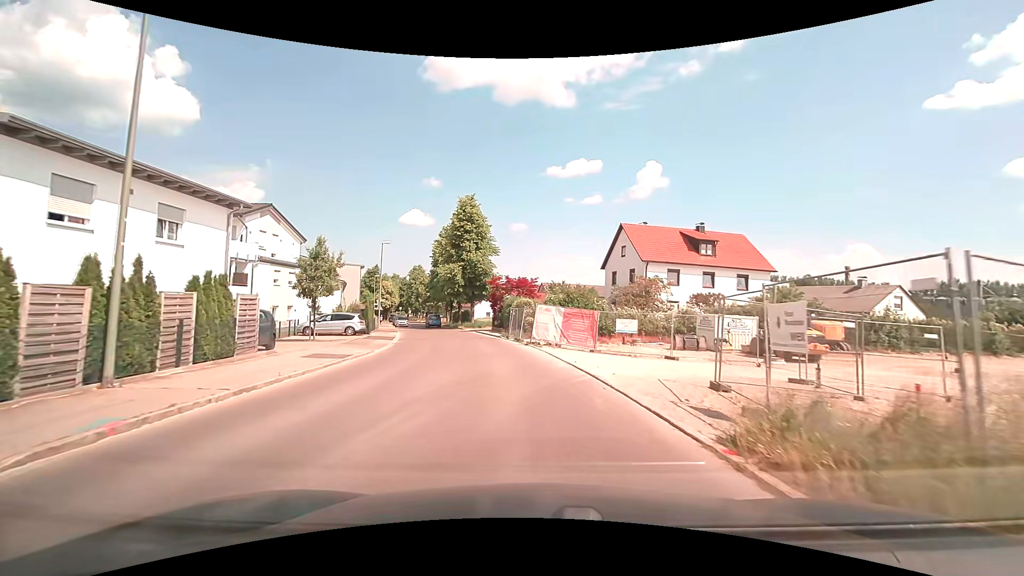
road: unclassified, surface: asphalt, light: Day
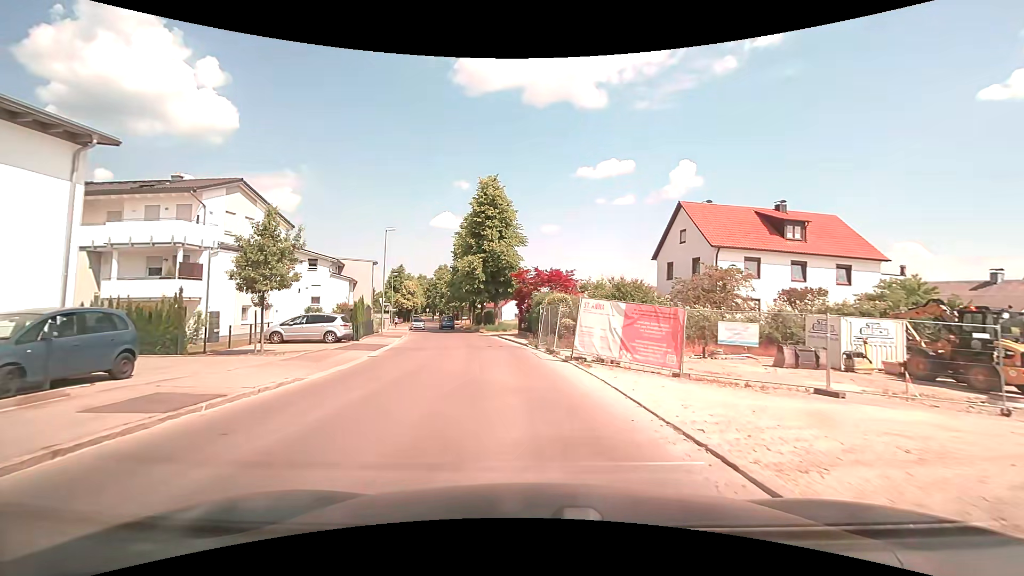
(-0.3, +9.1) m; -4°
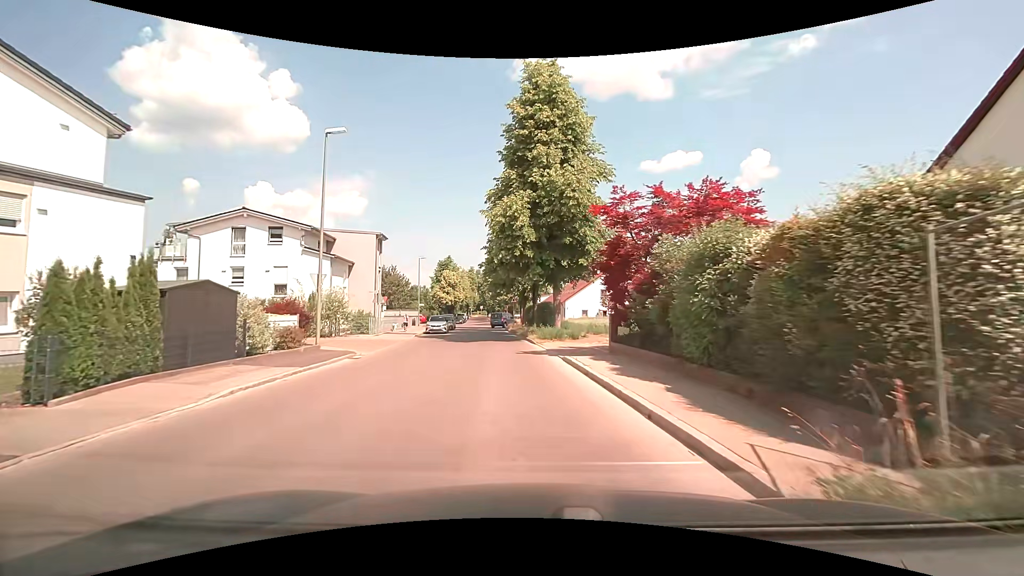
(-1.5, +22.5) m; -7°
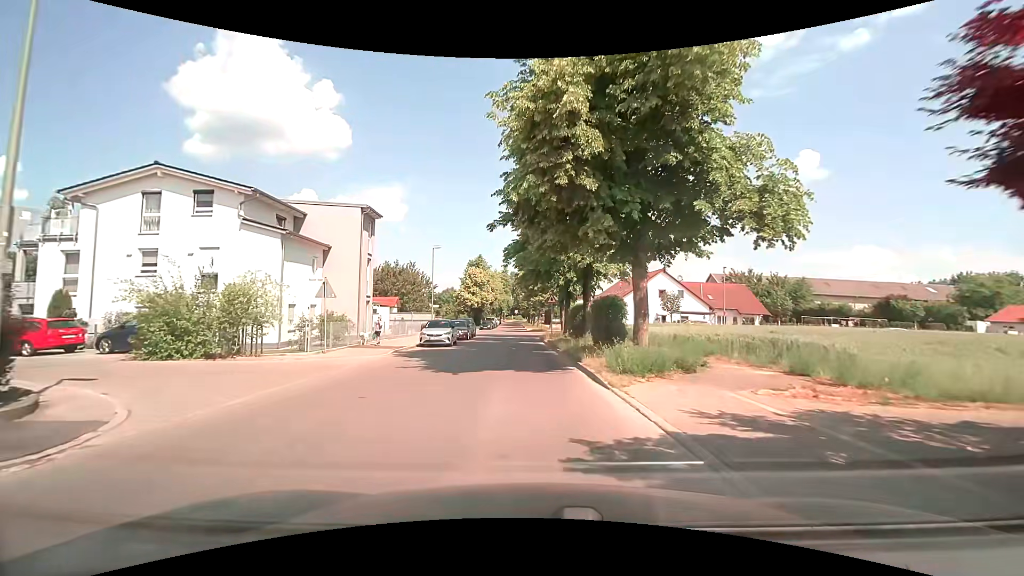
(-0.6, +13.5) m; -5°
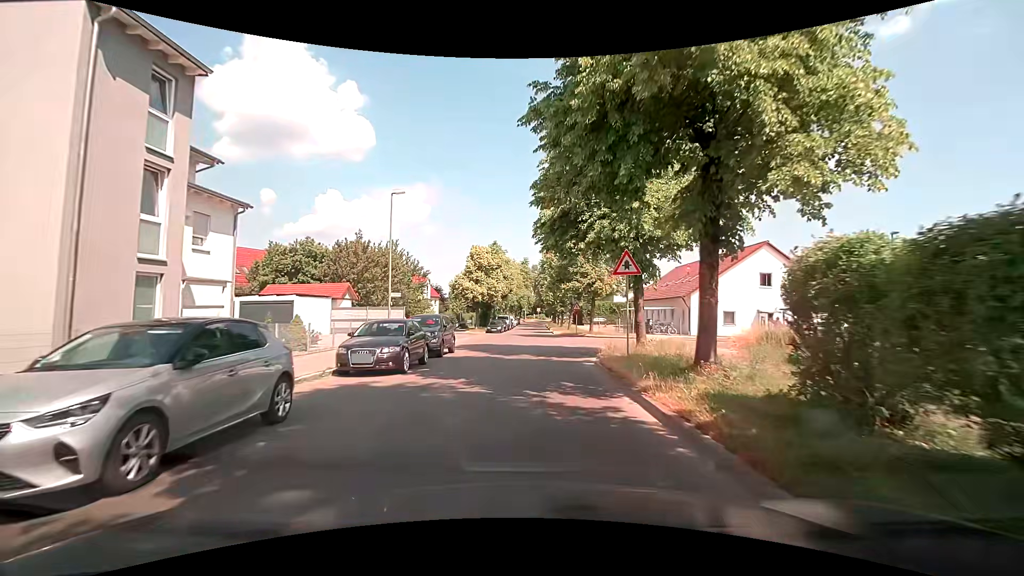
(-0.7, +22.3) m; -2°
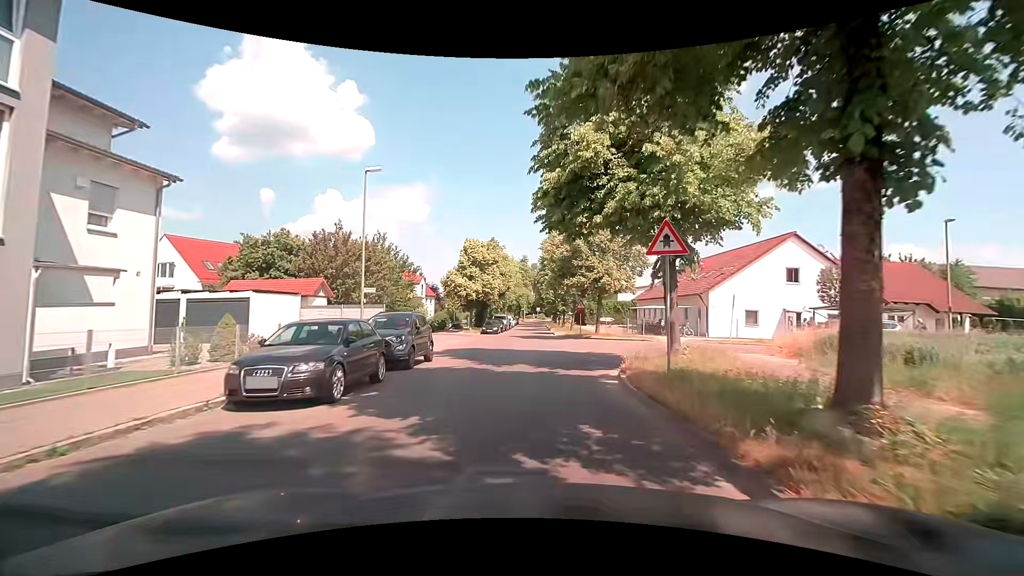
(0.0, +4.5) m; 0°
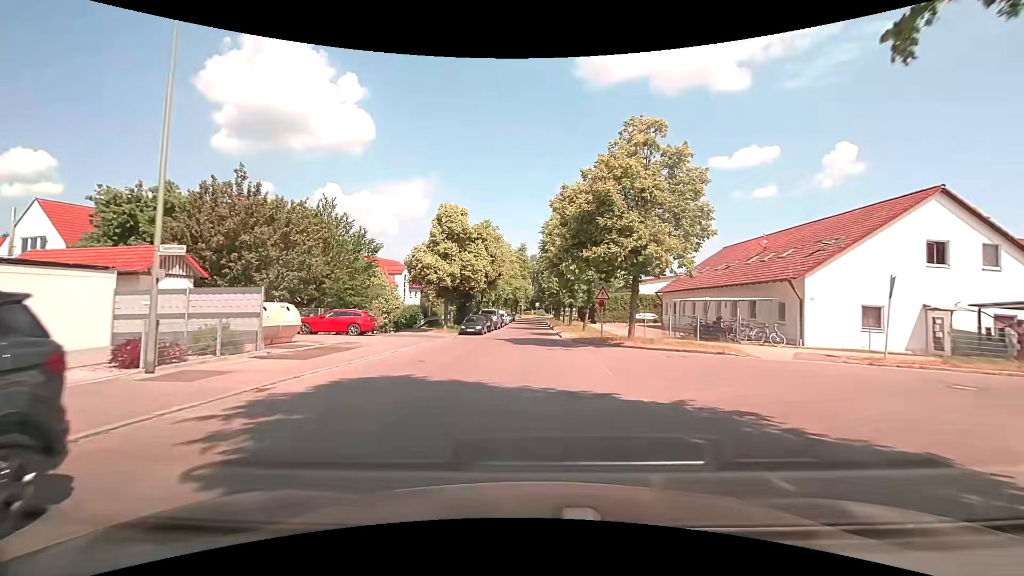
(0.0, +13.4) m; +1°
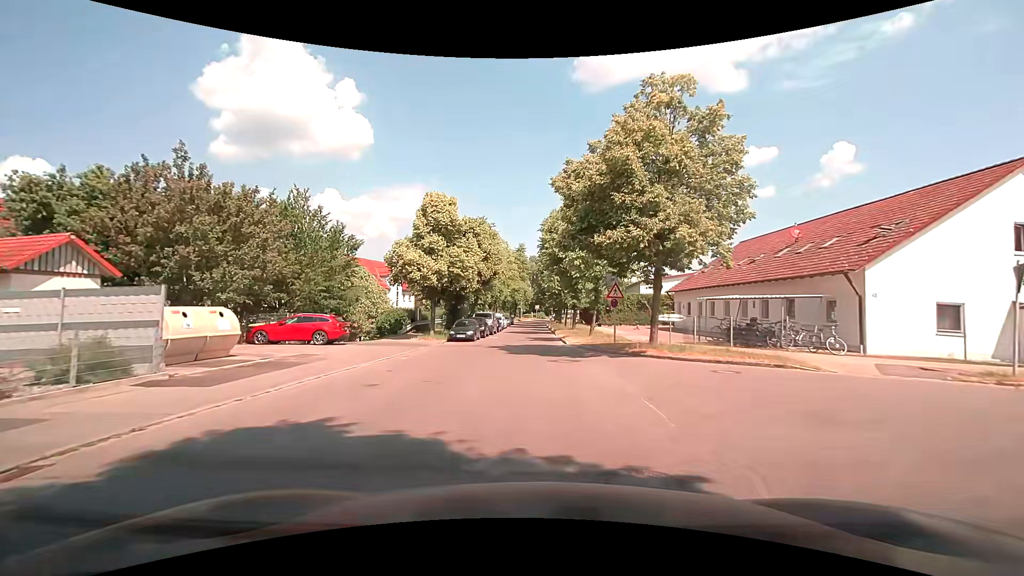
(0.0, +4.5) m; 0°
(0, +10) (0, +20) (0, +30) (0, +40) (0, +50) (0, +60) (-1, +70) (-1, +80) (-1, +90) (0, +100) m
